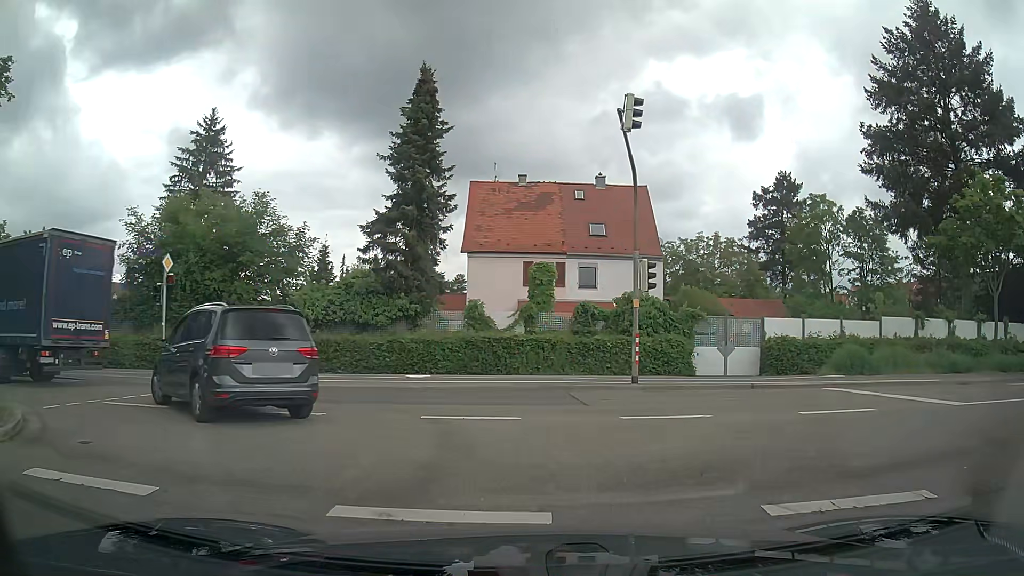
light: Day
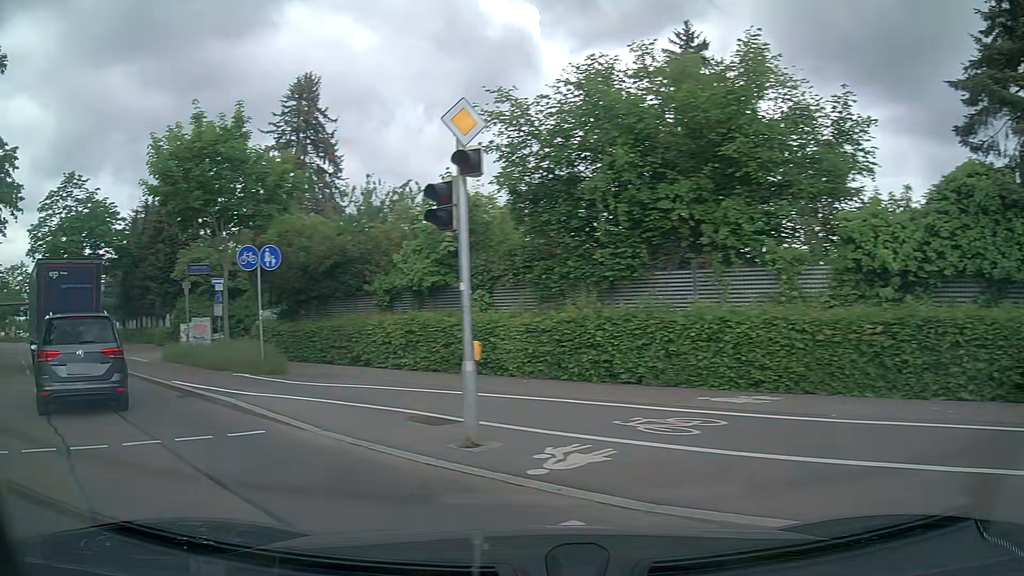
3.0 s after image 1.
(-3.9, +13.4) m; -48°
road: primary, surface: asphalt
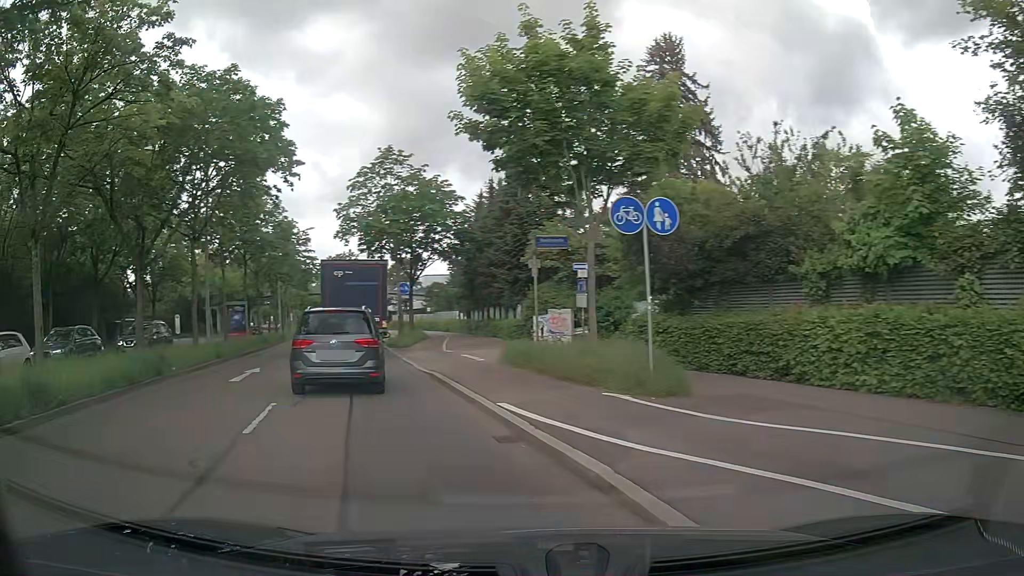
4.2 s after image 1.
(-1.6, +5.7) m; -31°
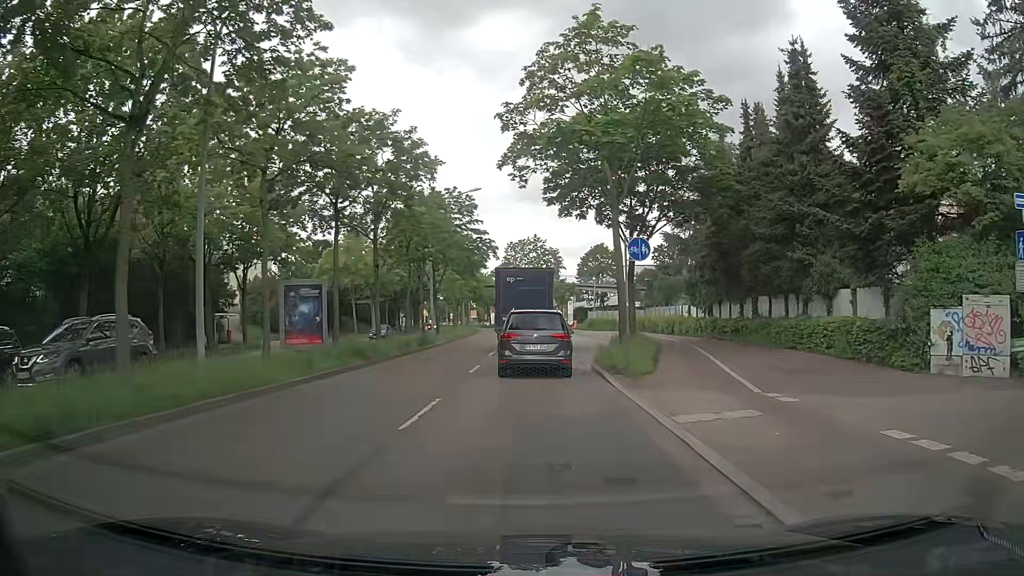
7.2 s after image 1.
(-3.7, +17.9) m; -15°
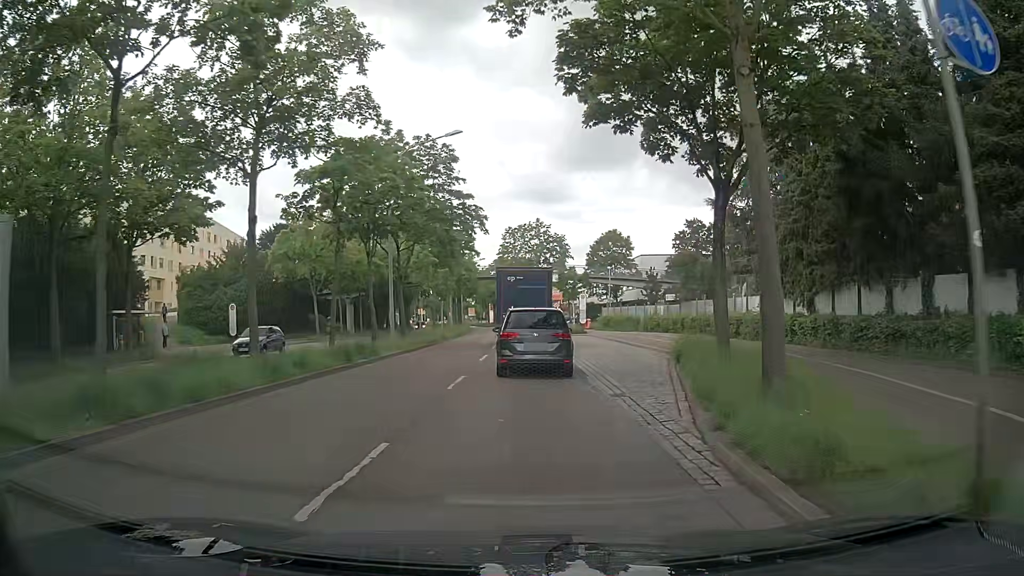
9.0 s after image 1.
(+0.2, +13.6) m; 0°
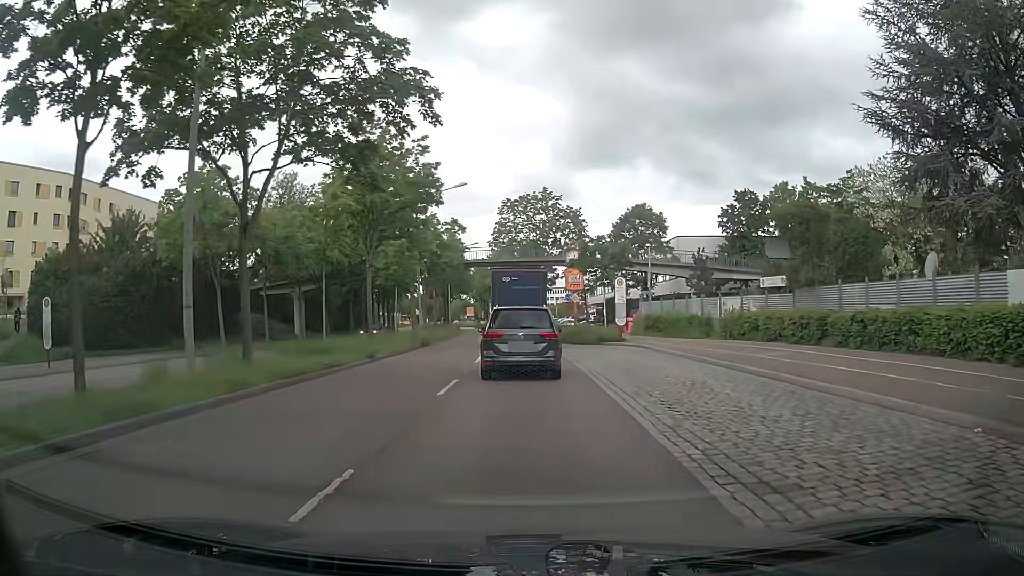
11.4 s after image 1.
(+0.2, +19.6) m; 0°
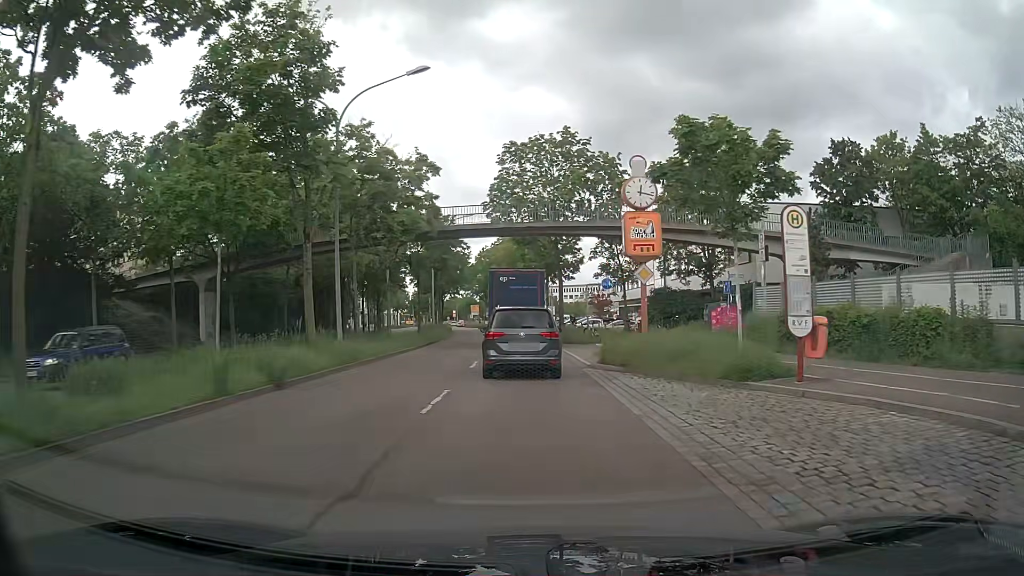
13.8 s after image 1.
(-0.2, +20.4) m; -2°
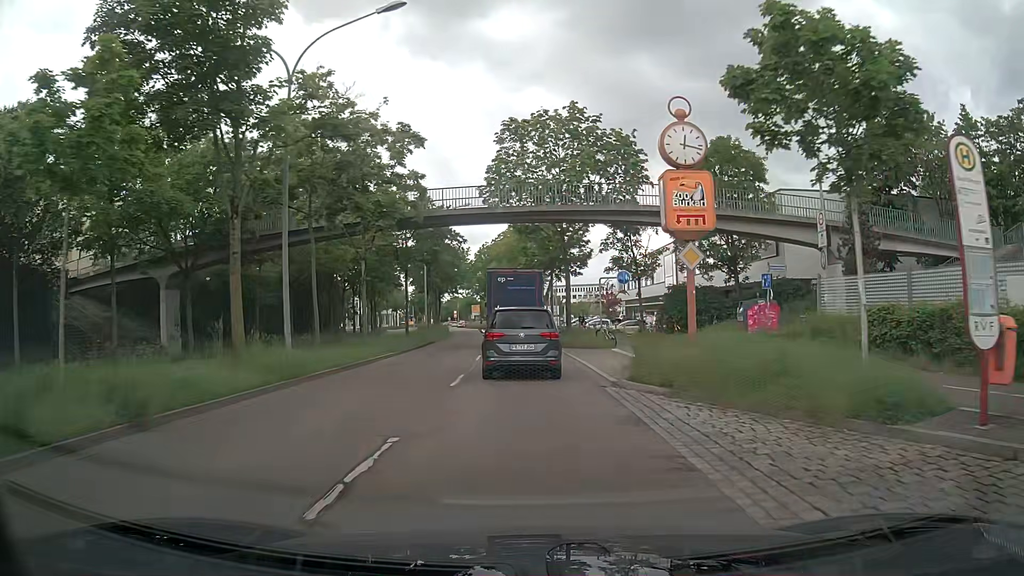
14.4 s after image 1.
(0.0, +5.2) m; +1°
